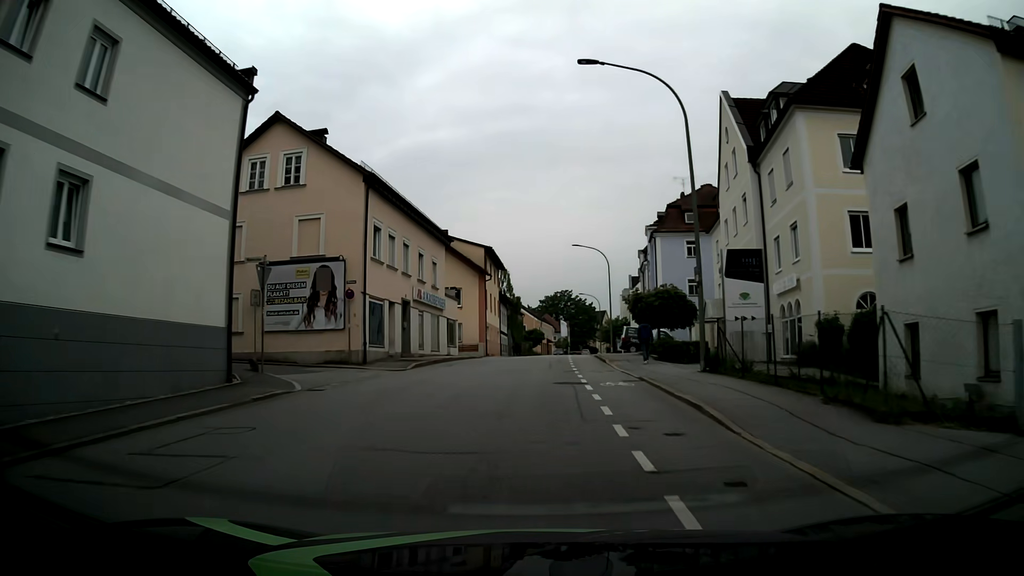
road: tertiary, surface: asphalt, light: Day
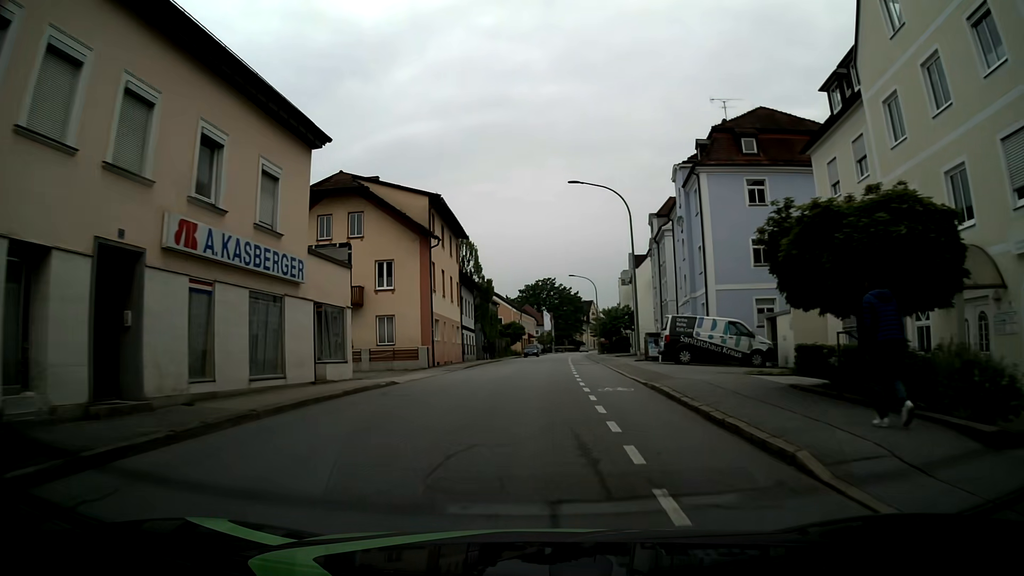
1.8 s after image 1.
(+0.3, +21.9) m; +1°
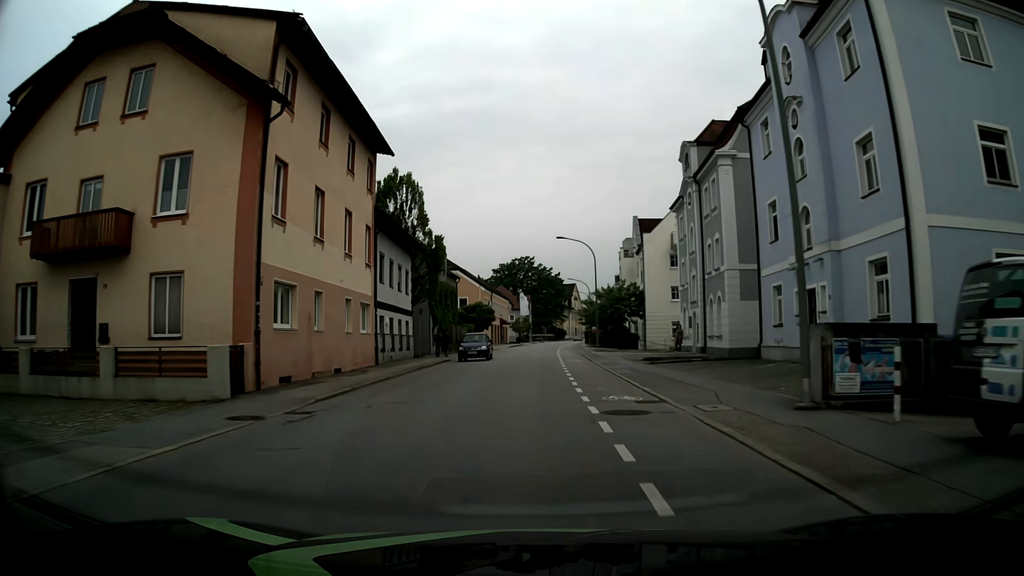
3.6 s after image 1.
(+0.3, +21.9) m; +2°
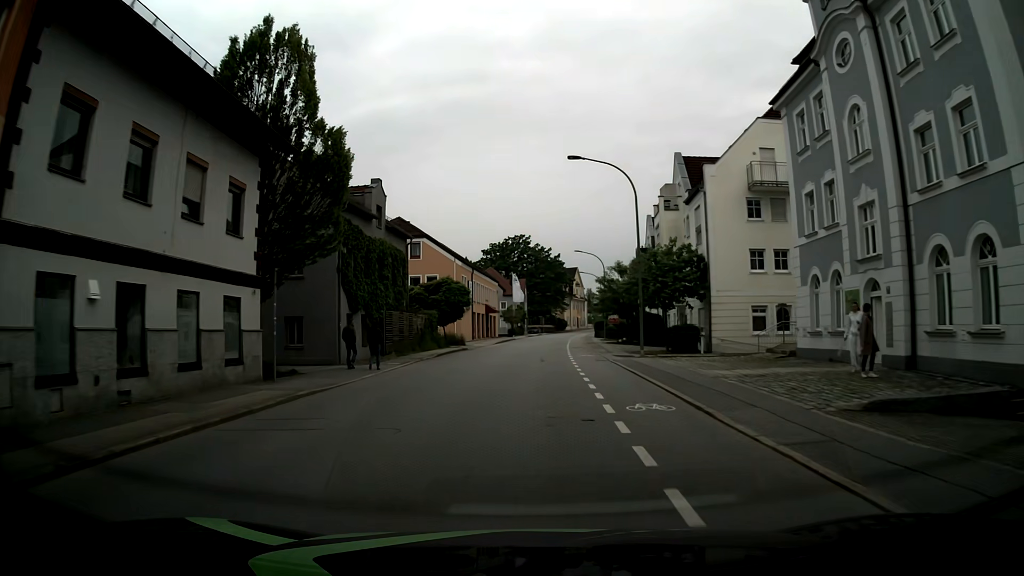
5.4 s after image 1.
(+0.1, +22.6) m; +1°
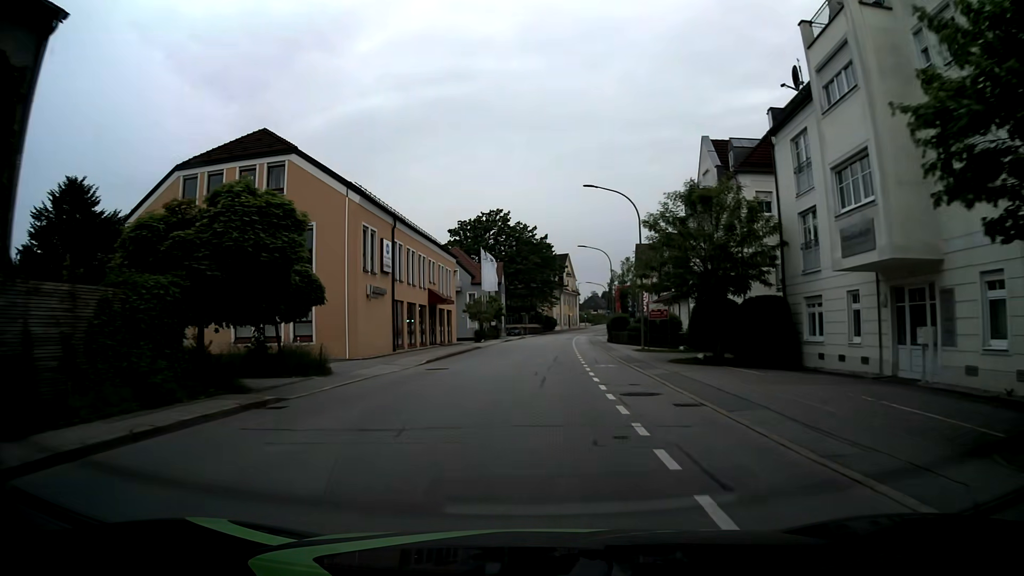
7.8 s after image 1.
(-0.2, +30.5) m; +1°
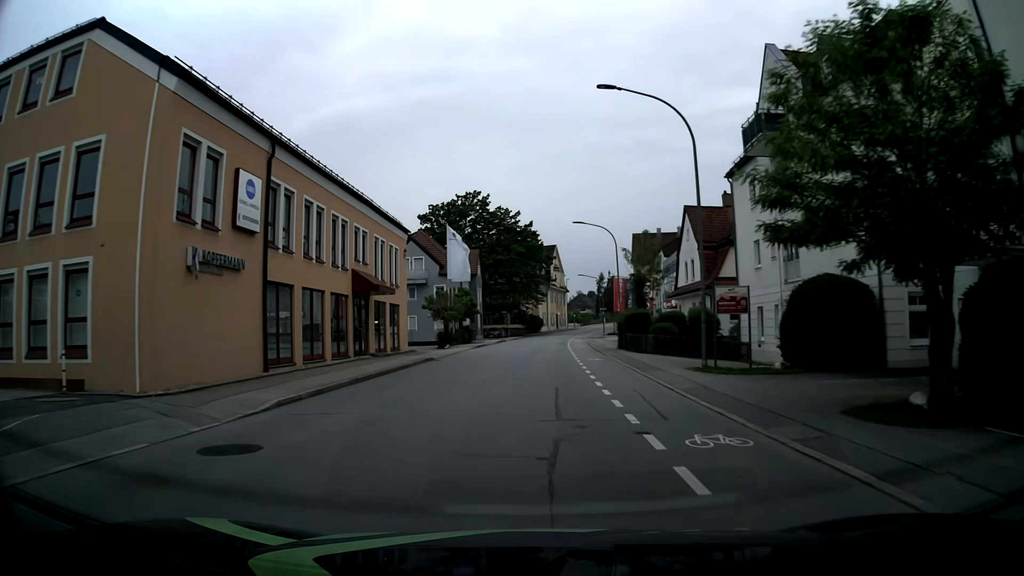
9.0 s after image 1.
(+0.1, +15.3) m; +1°
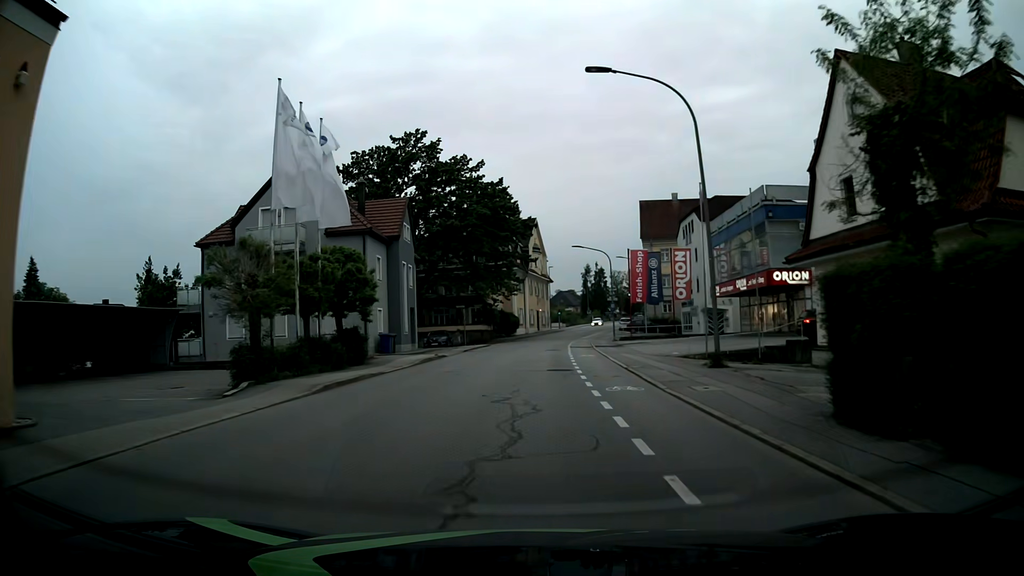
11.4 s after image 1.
(+0.6, +30.6) m; +2°
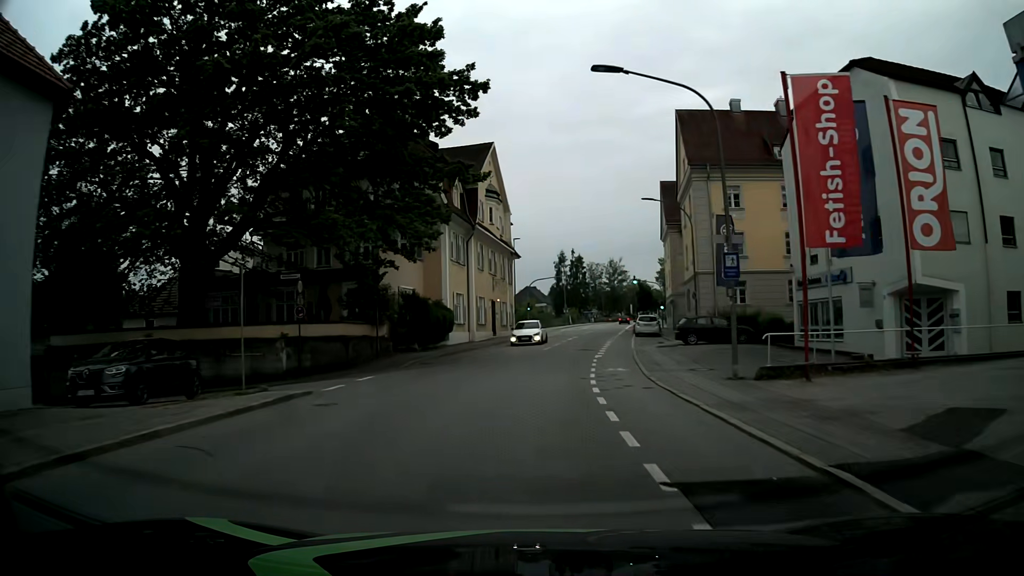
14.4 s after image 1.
(+0.4, +38.0) m; +2°
(0, +10) (+1, +20) (+2, +30) (+3, +40) (+4, +50) (+6, +60) (+7, +70) (+9, +79) (+11, +89) (+12, +99) m
